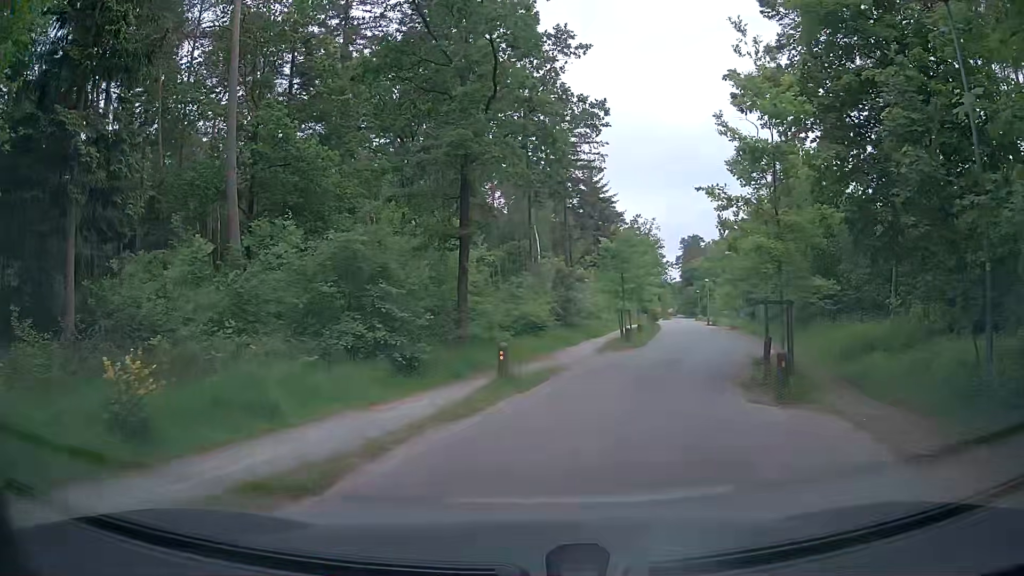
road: unclassified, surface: asphalt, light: Day
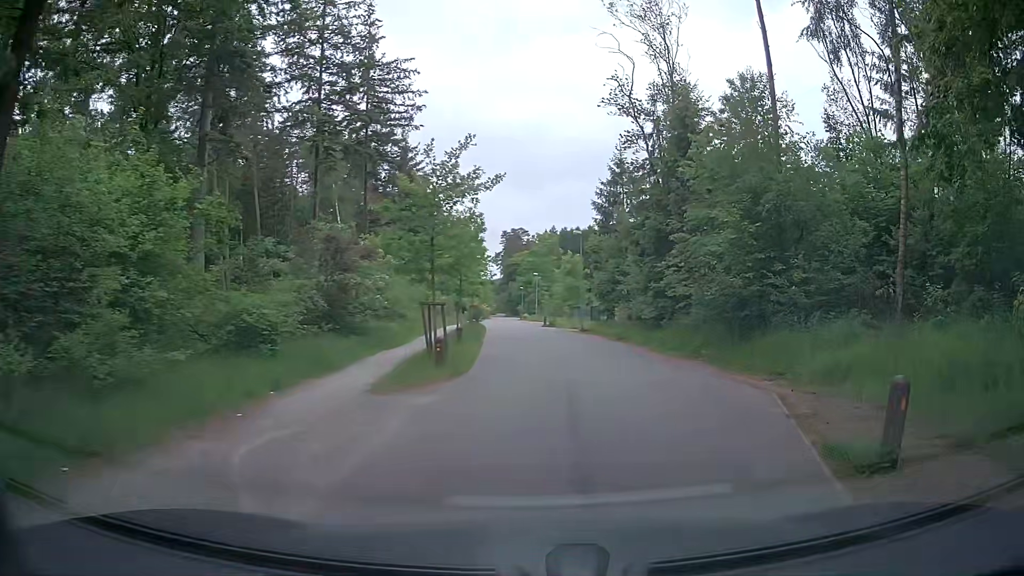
(+0.8, +13.7) m; +12°
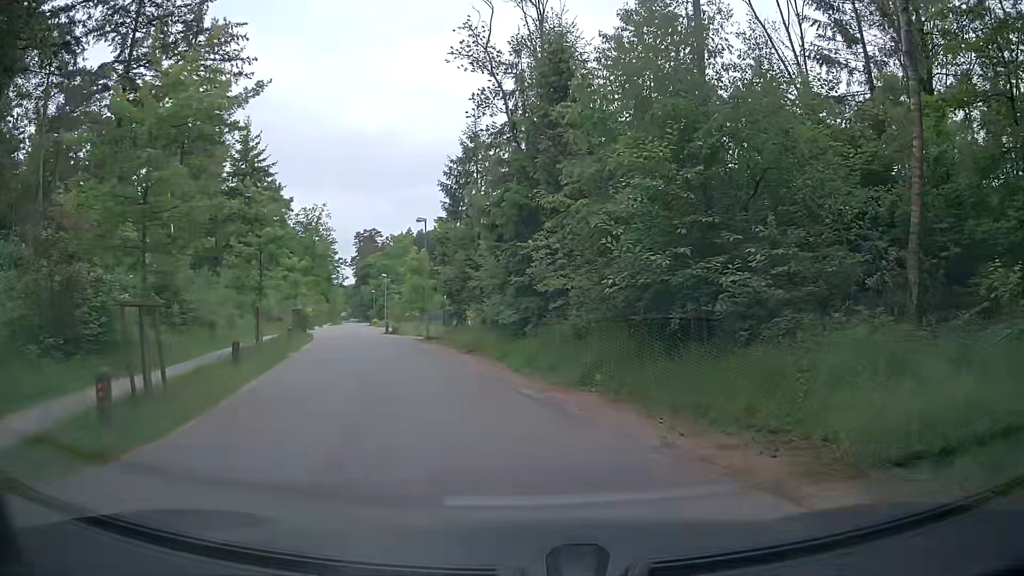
(+0.9, +7.5) m; +12°
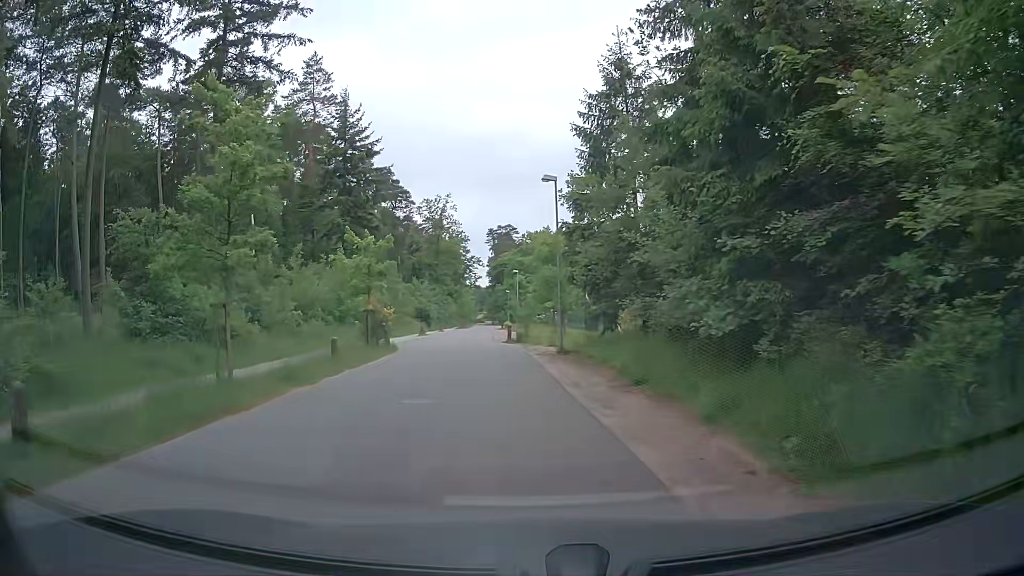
(-0.7, +11.3) m; -10°
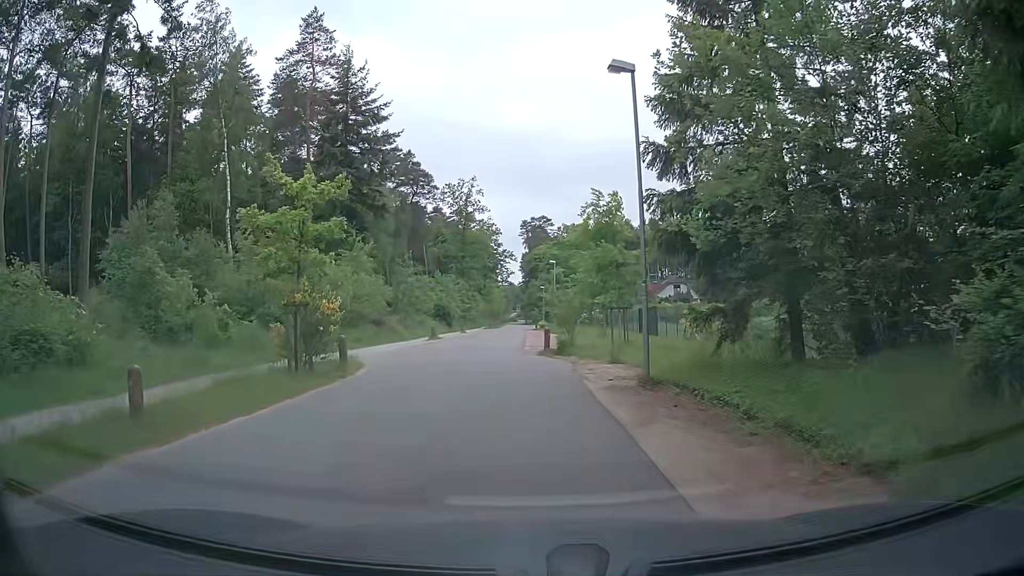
(-0.6, +11.1) m; -4°
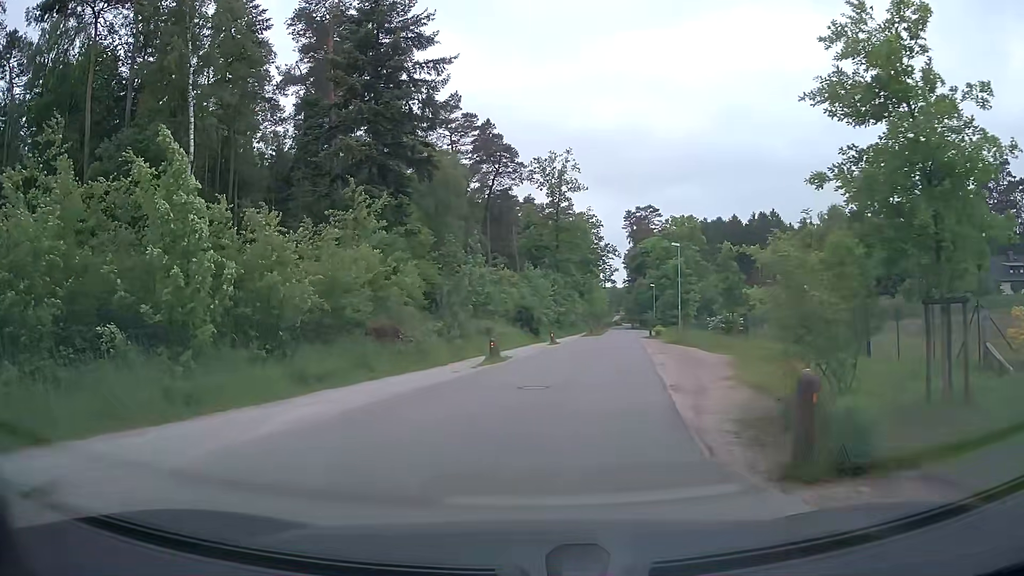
(-0.7, +16.5) m; -9°
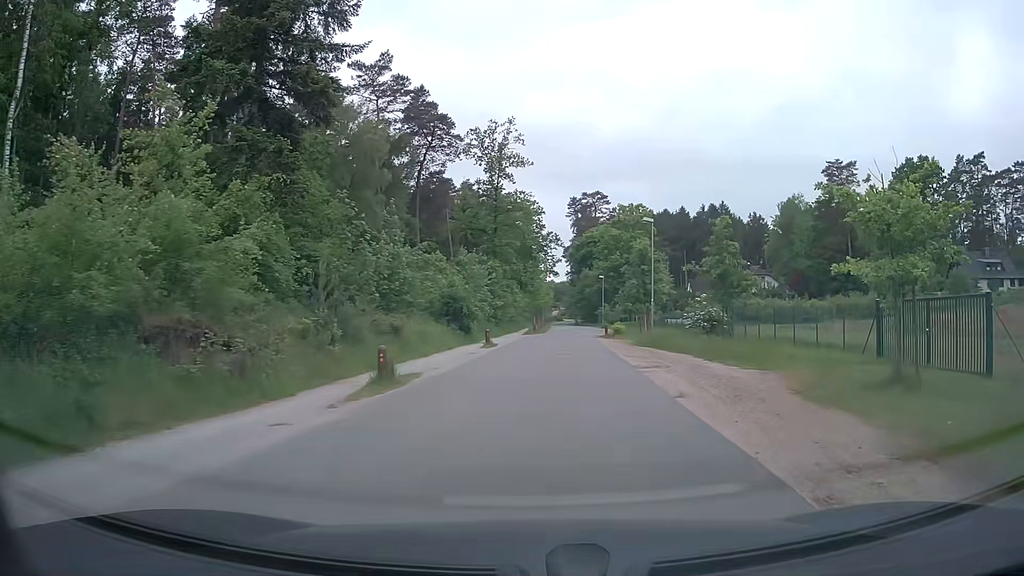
(+0.1, +9.9) m; +6°
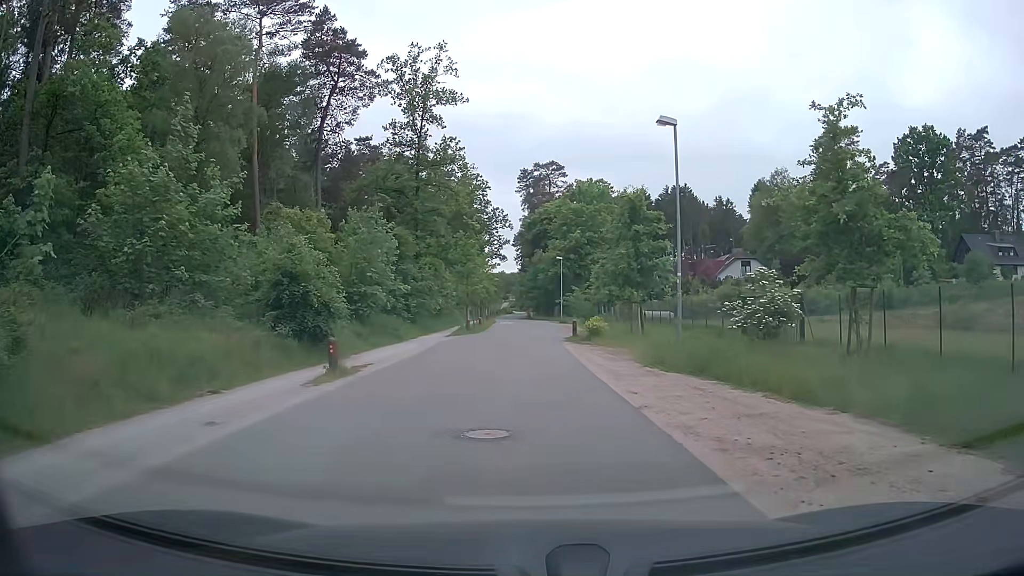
(+0.9, +16.8) m; +4°
